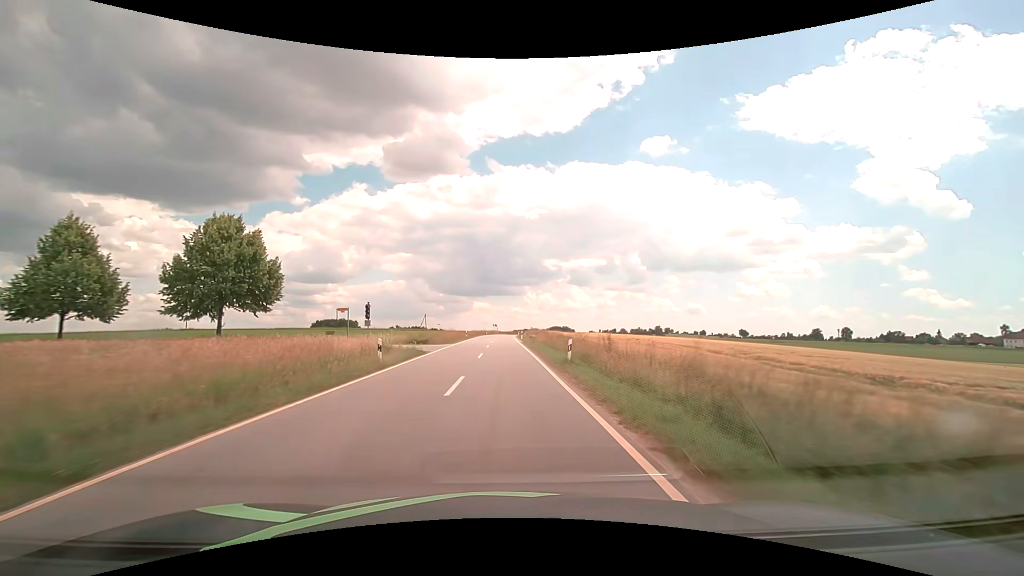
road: tertiary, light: Day
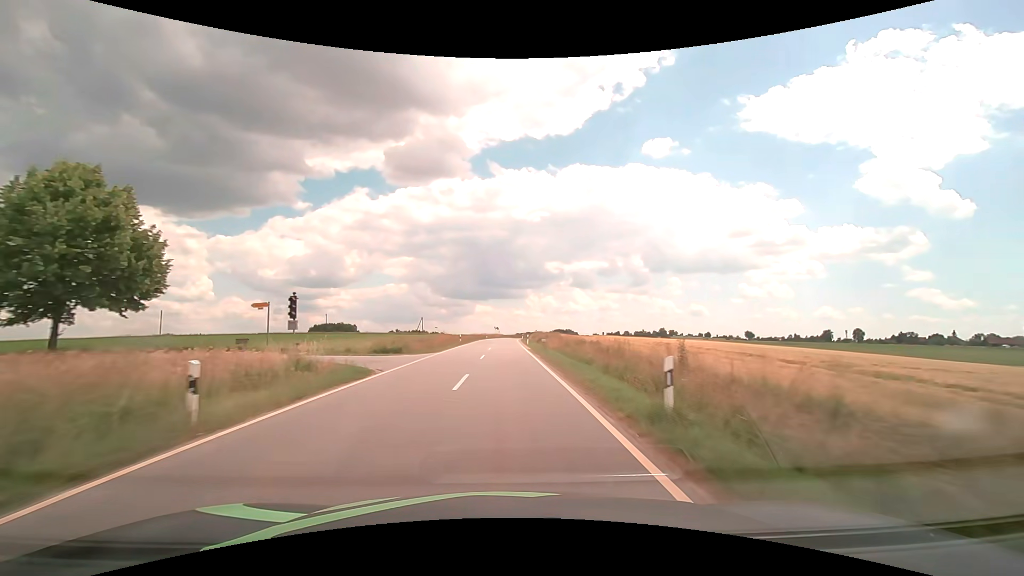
(0.0, +11.2) m; 0°
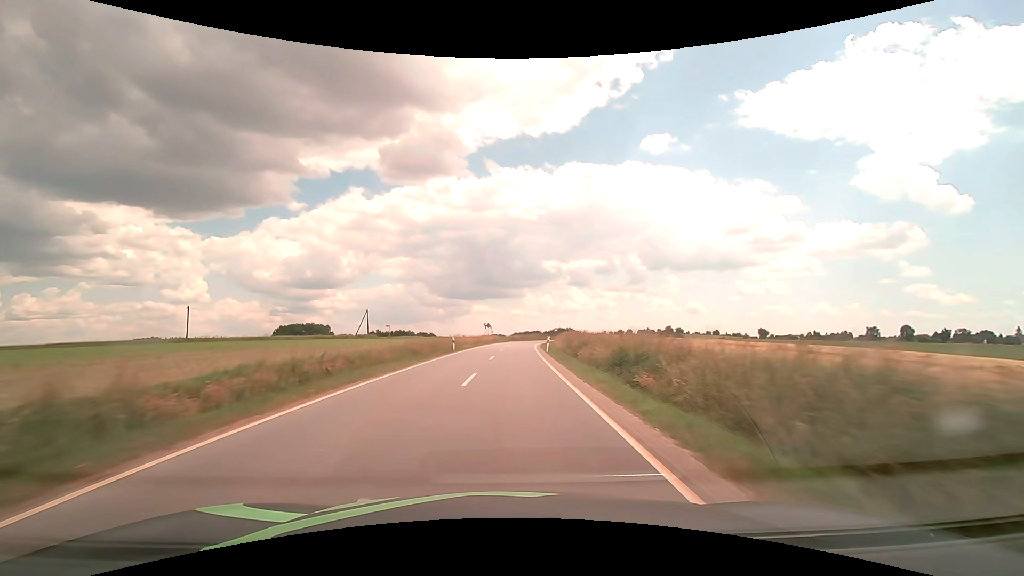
(-0.3, +60.2) m; 0°
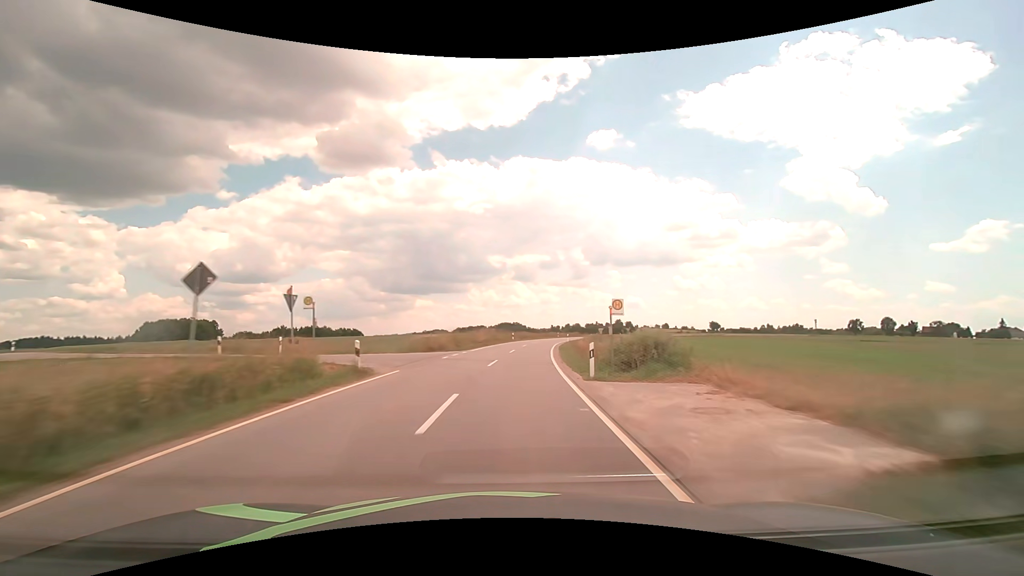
(+2.5, +66.9) m; +6°
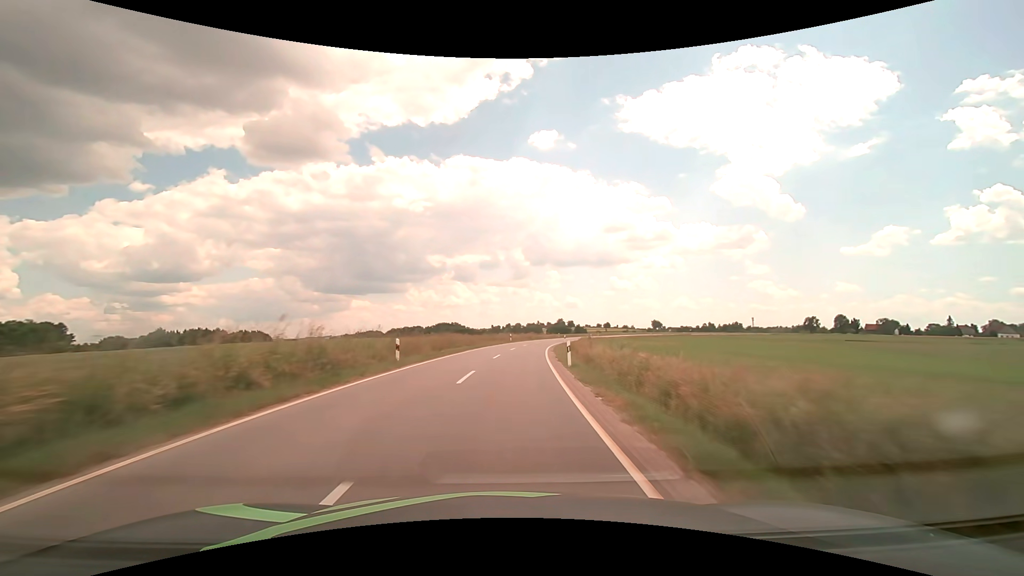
(+2.7, +42.3) m; +7°
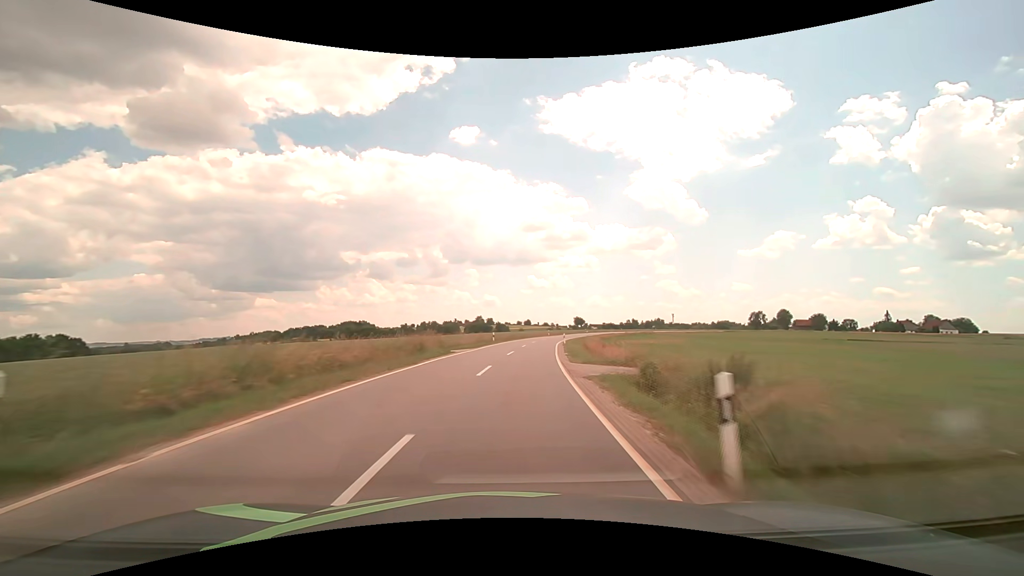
(+4.3, +58.6) m; +9°
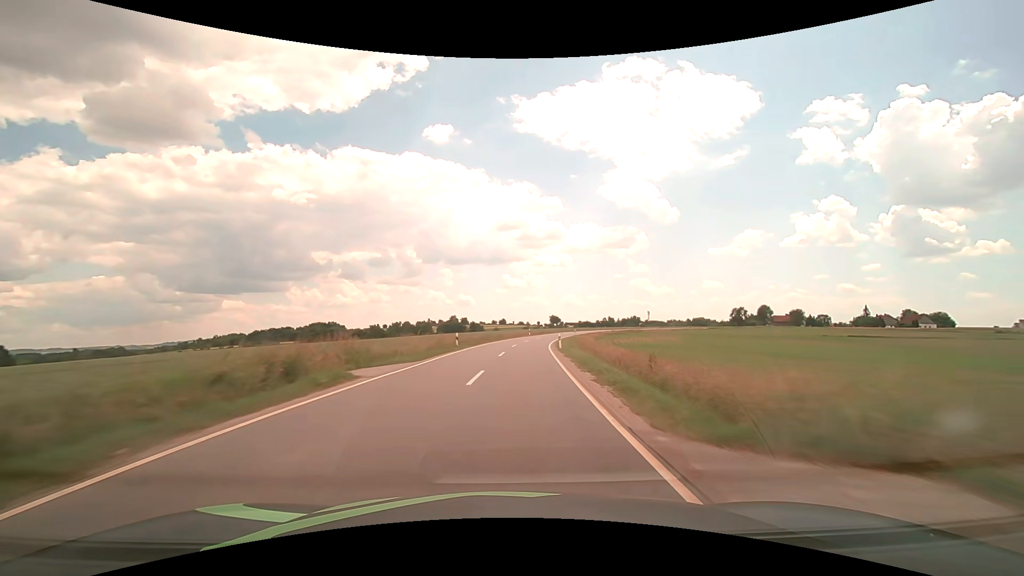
(+0.4, +15.0) m; +3°
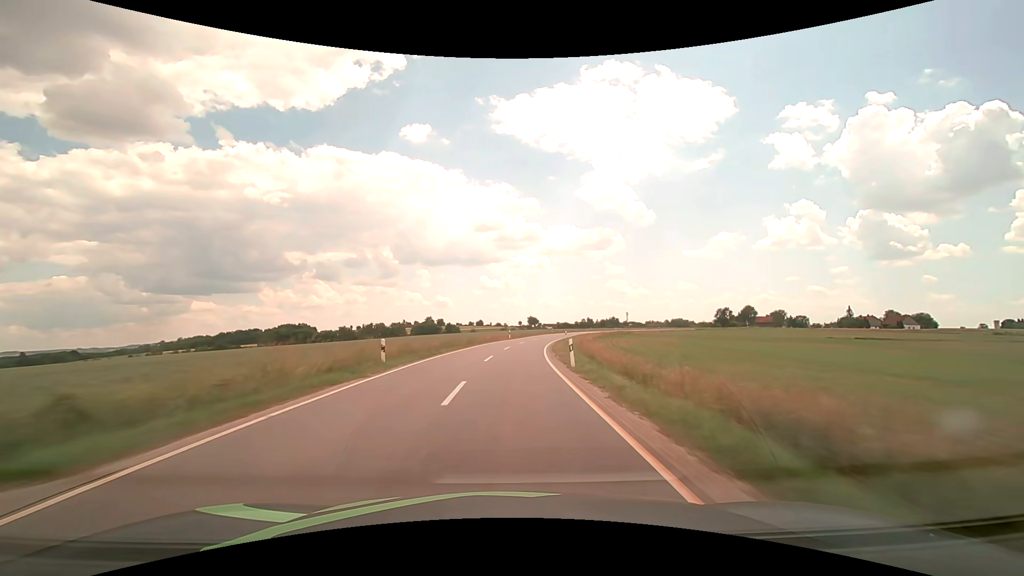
(+0.4, +15.1) m; +3°
(0, +10) (+1, +20) (+1, +30) (+2, +40) (+3, +50) (+5, +60) (+7, +70) (+9, +79) (+11, +89) (+13, +99) m
